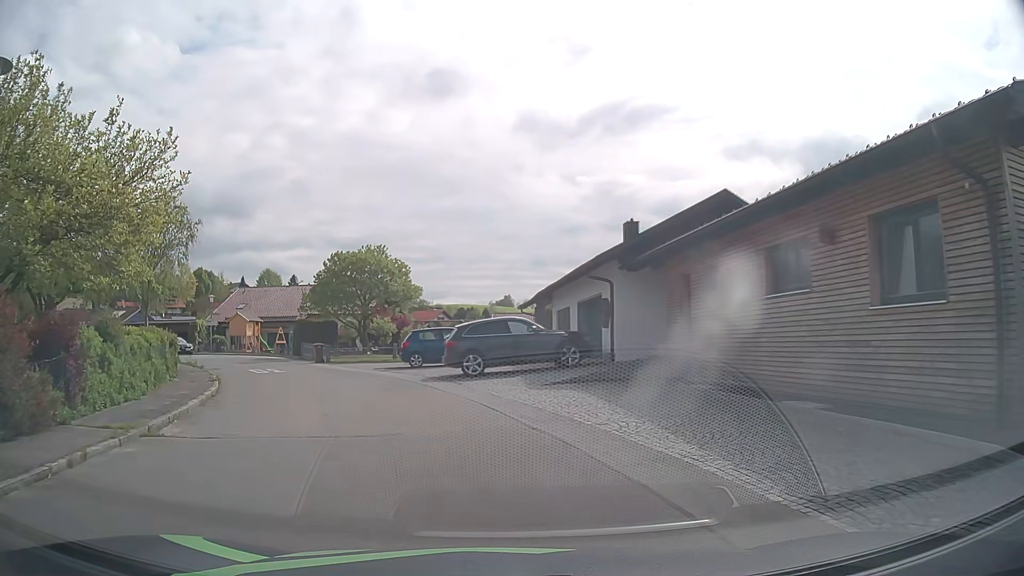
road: residential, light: Day
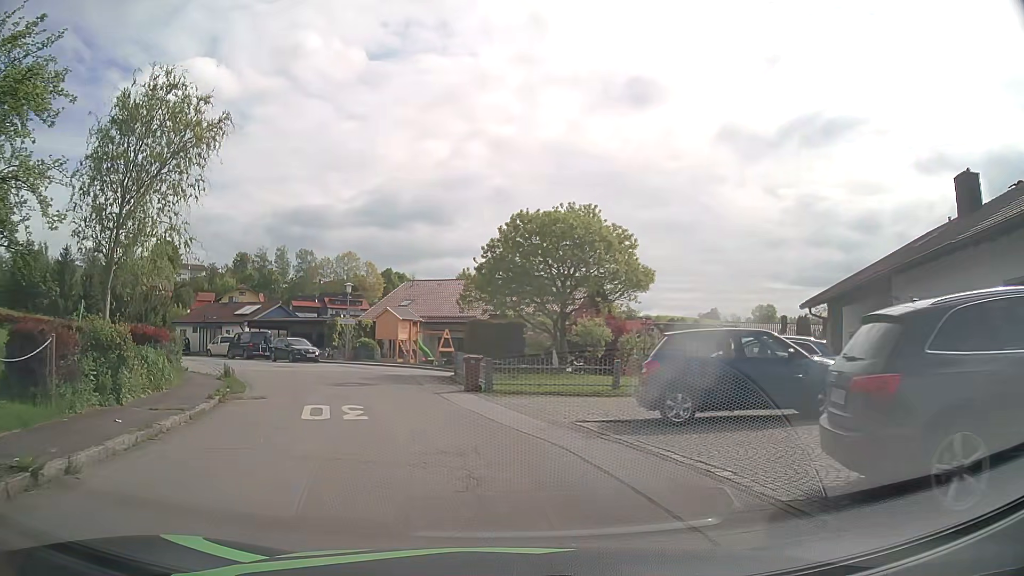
(-2.6, +15.3) m; -18°
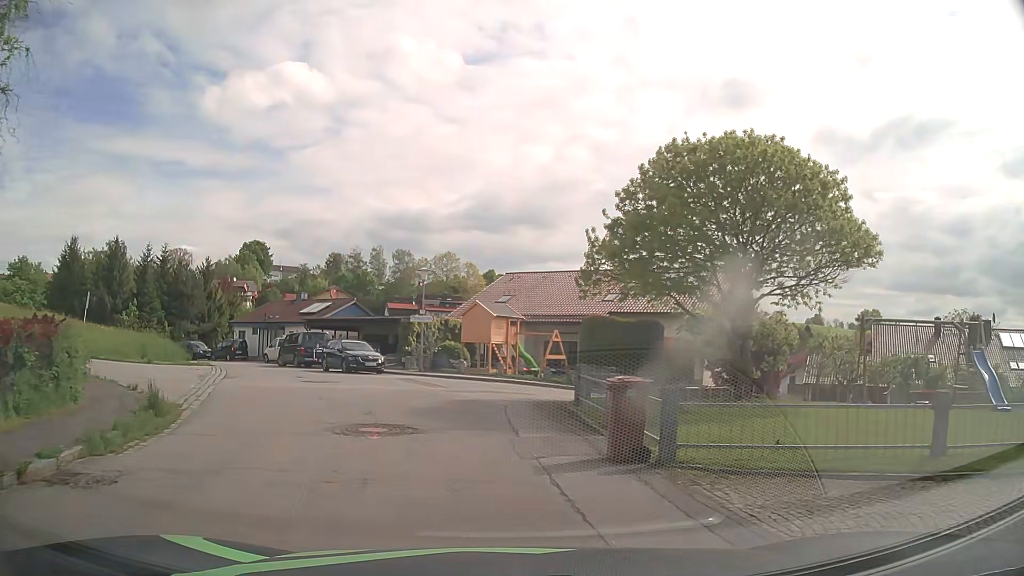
(-0.8, +10.0) m; -9°
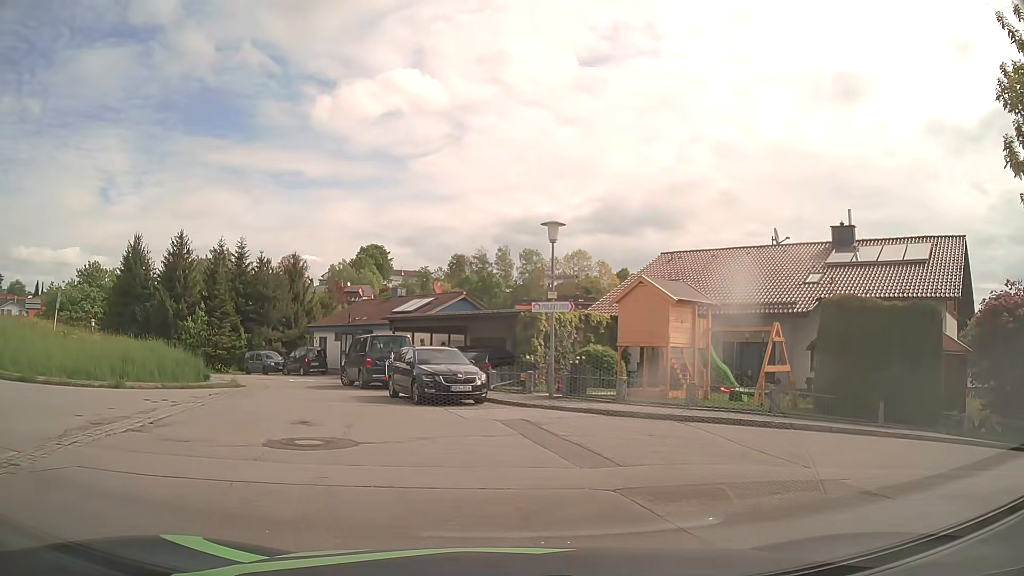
(-1.1, +12.1) m; -12°
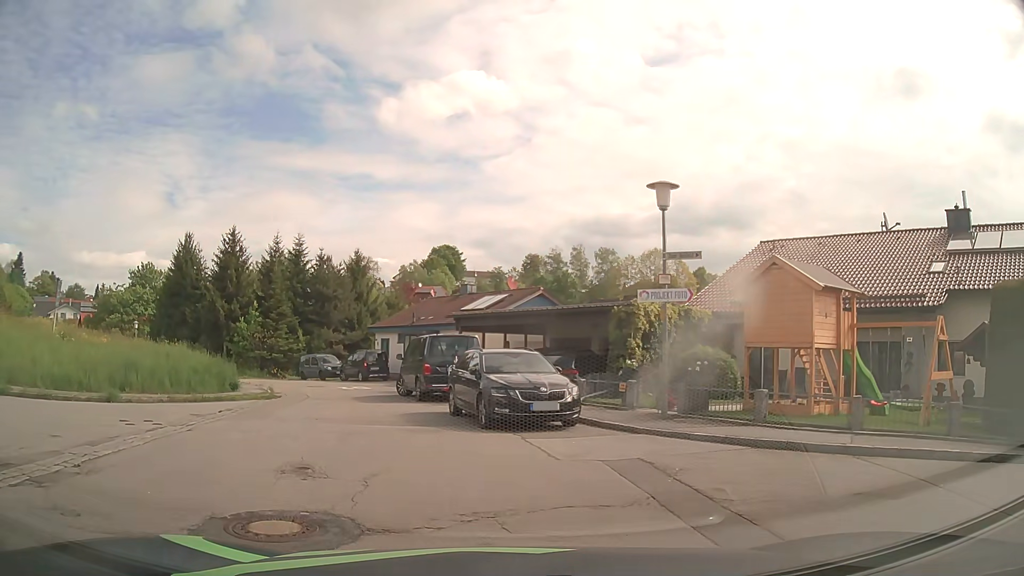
(-0.1, +4.4) m; -5°
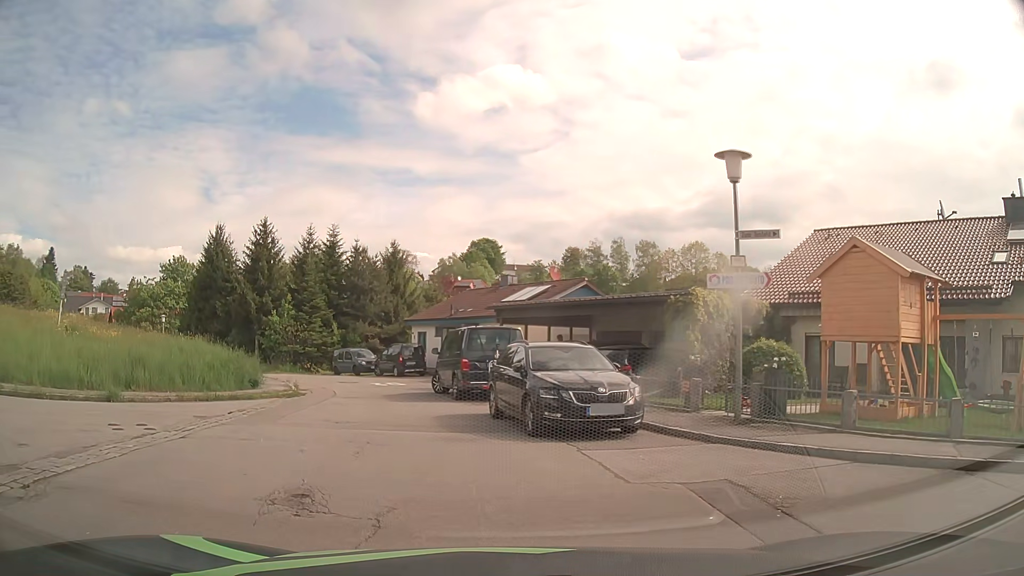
(0.0, +1.8) m; -3°
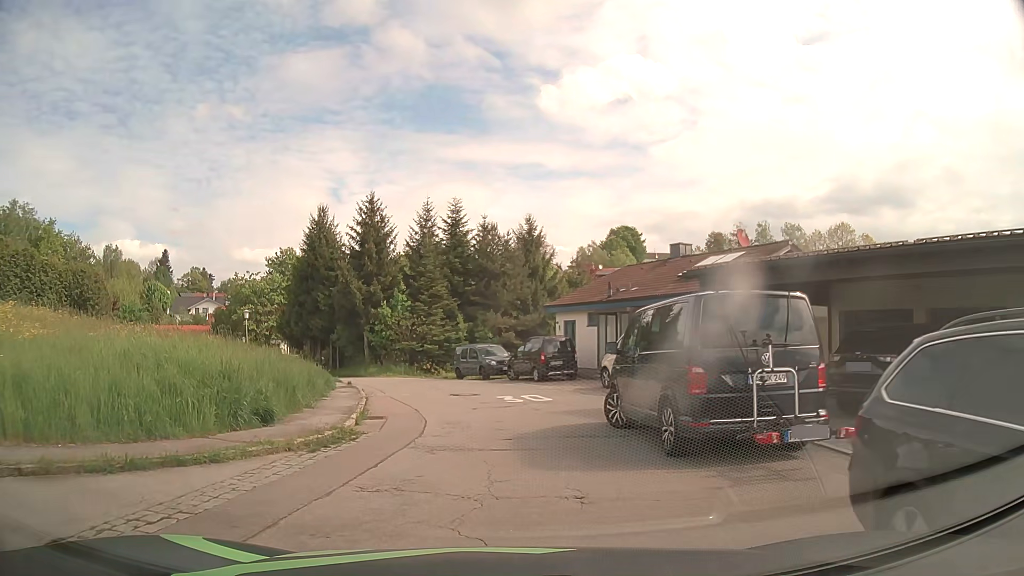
(-1.2, +9.9) m; -11°
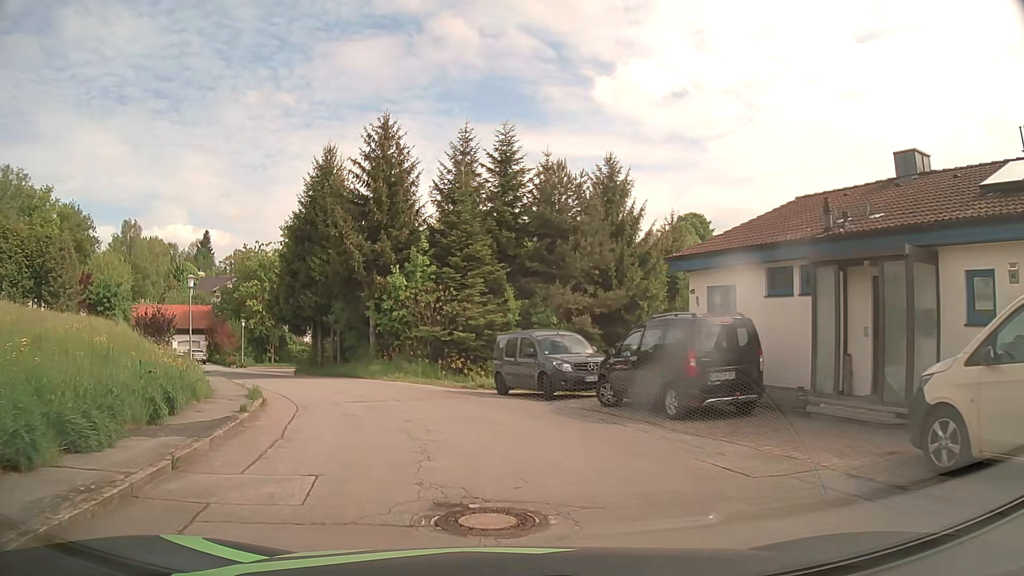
(-0.9, +15.7) m; -6°
(-1, +10) (-3, +20) (-7, +29) (-12, +37) (-17, +46) (-19, +56) (-16, +66) (-10, +74) (-2, +80) (+7, +83) m
